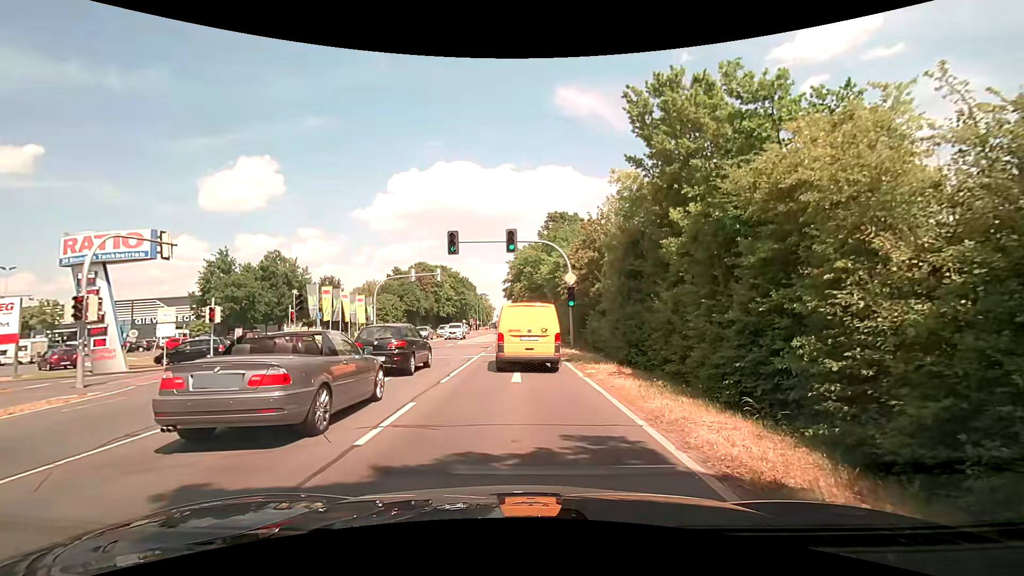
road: secondary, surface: asphalt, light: Day
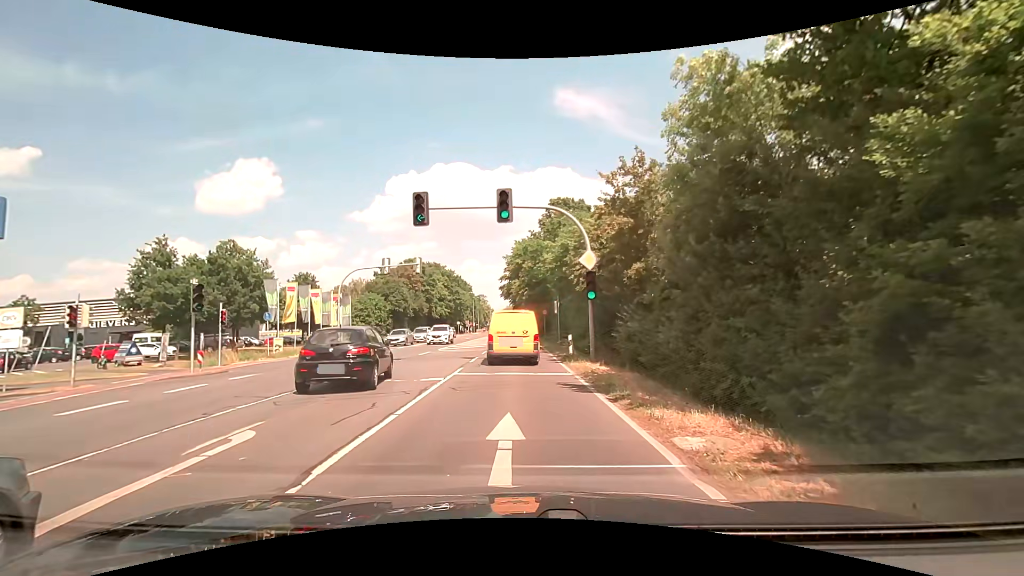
(+0.2, +9.0) m; +1°
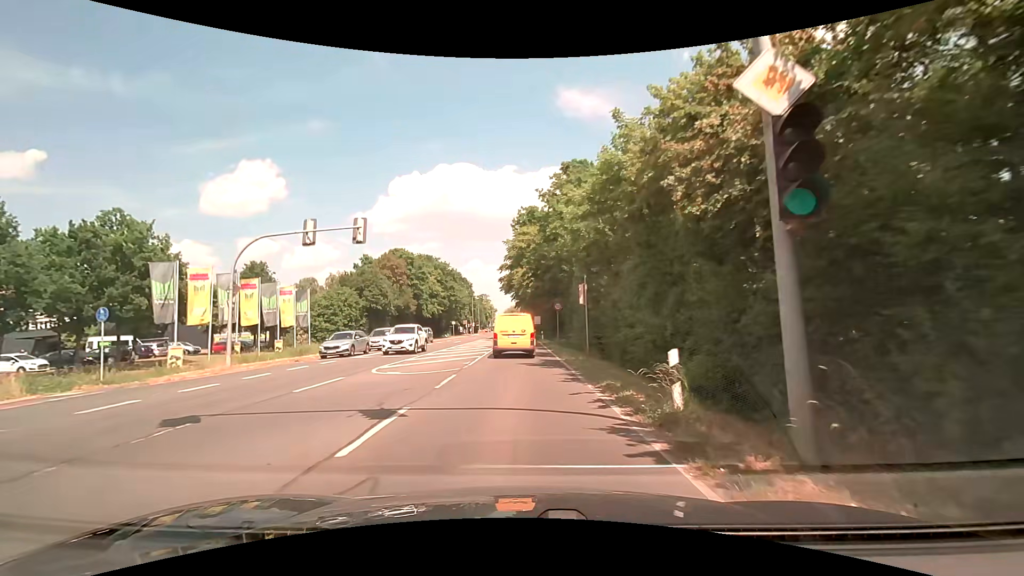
(0.0, +14.8) m; +1°
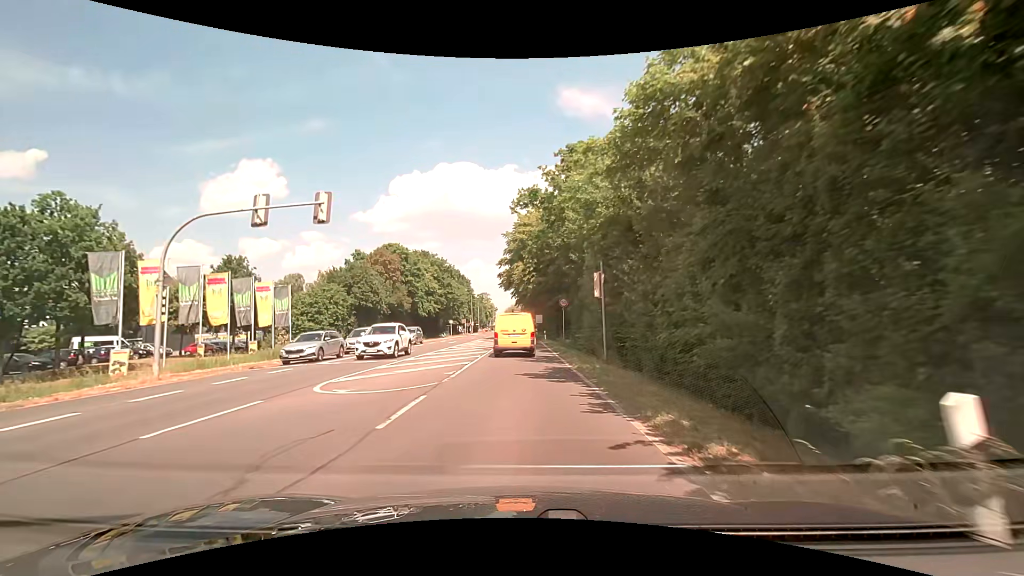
(-0.1, +4.7) m; -2°
(0, +10) (0, +20) (0, +30) (0, +40) (0, +50) (0, +60) (0, +70) (0, +80) (0, +90) (0, +100) m
